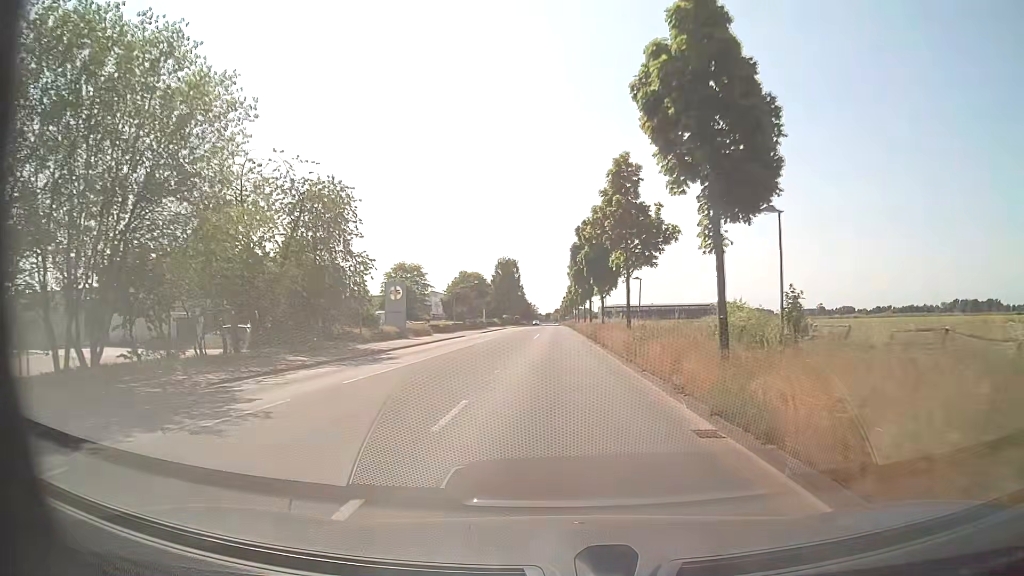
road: tertiary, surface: asphalt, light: Day
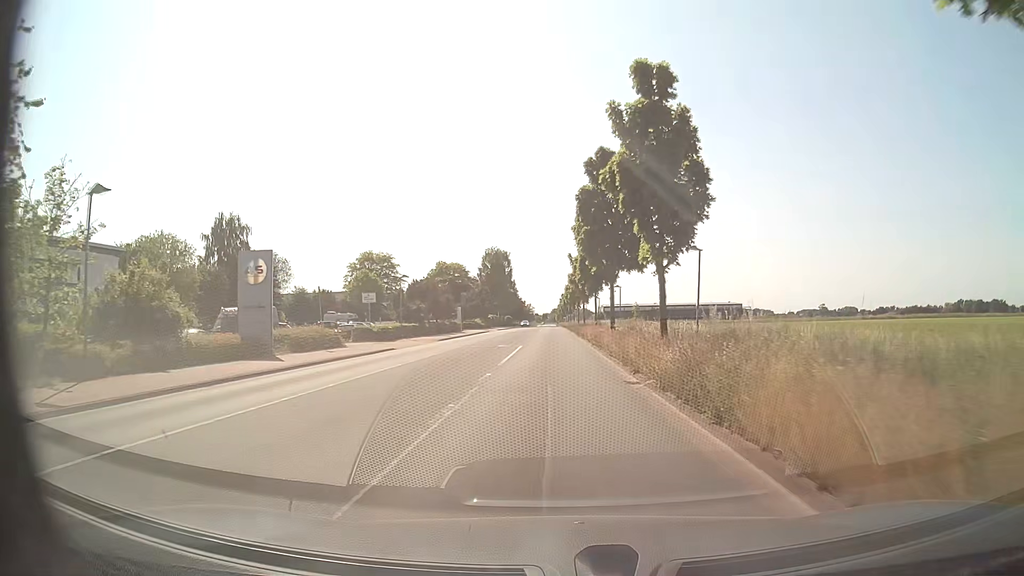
(0.0, +24.6) m; 0°
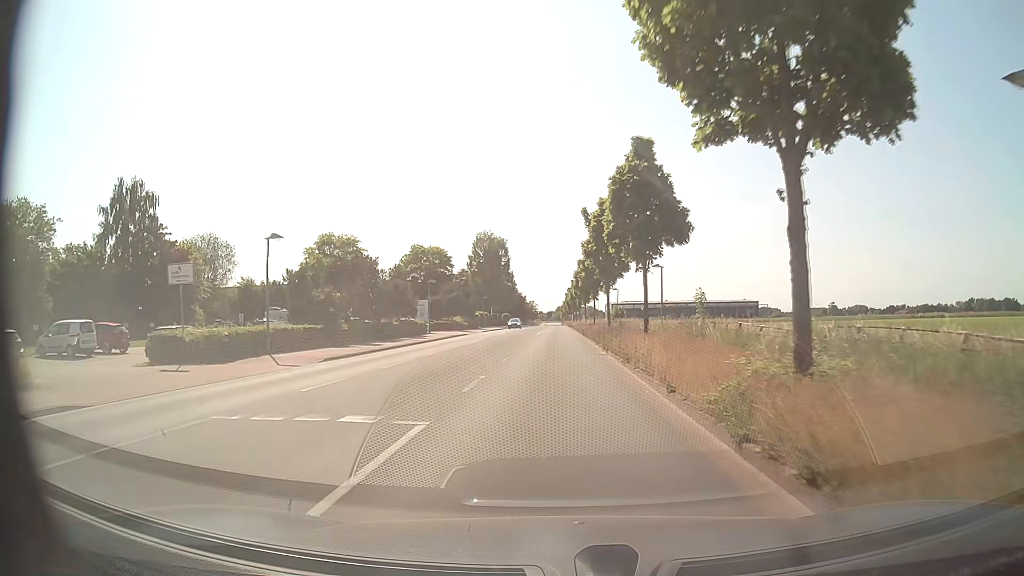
(-0.1, +24.6) m; -1°
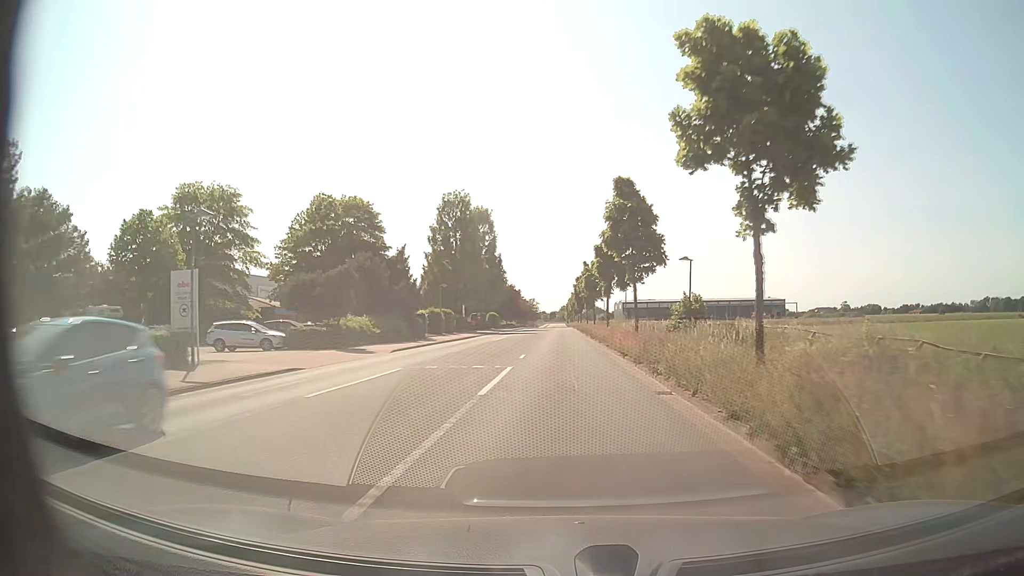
(-0.2, +41.0) m; 0°
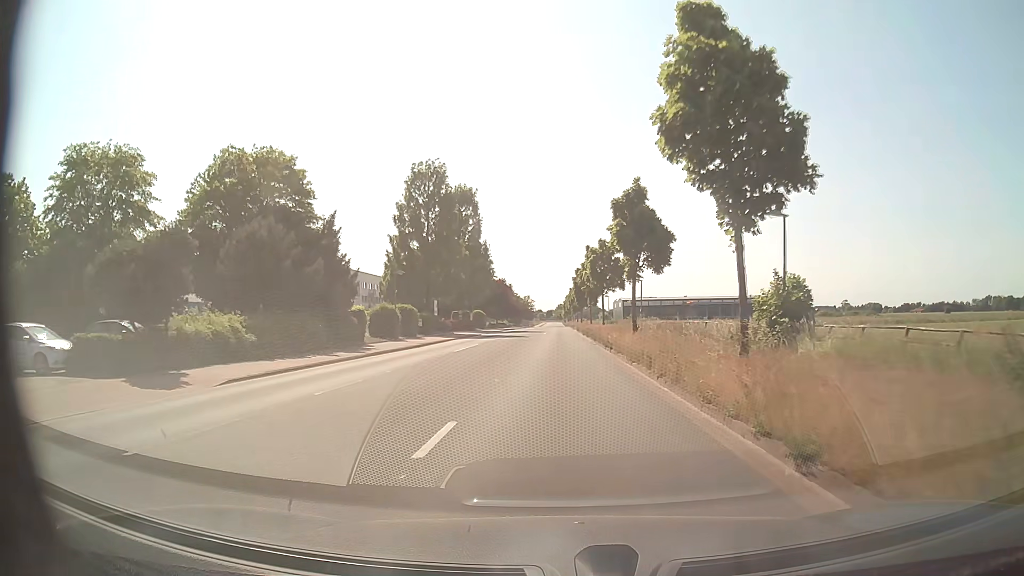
(0.0, +16.4) m; 0°
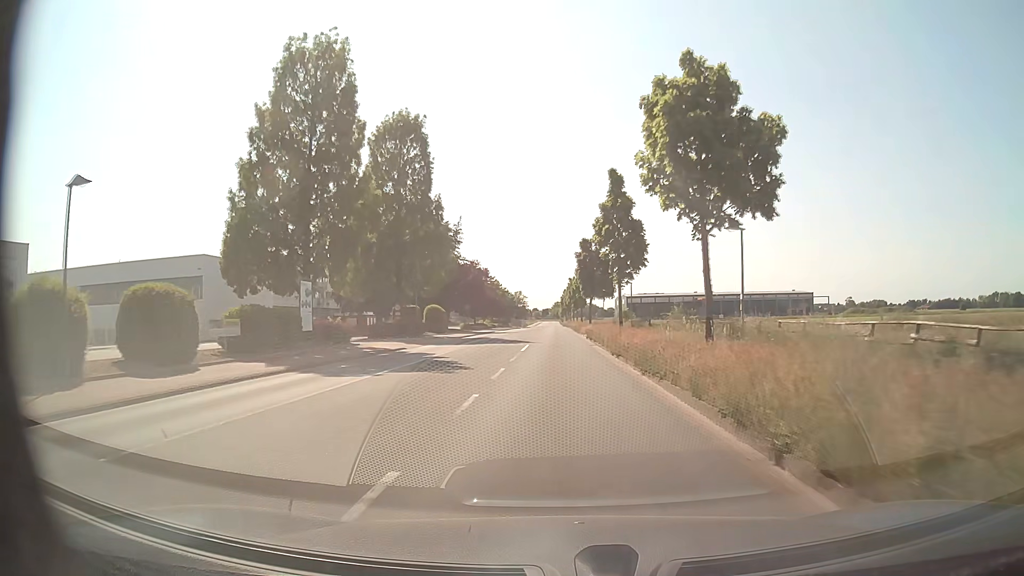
(+0.1, +33.0) m; 0°
